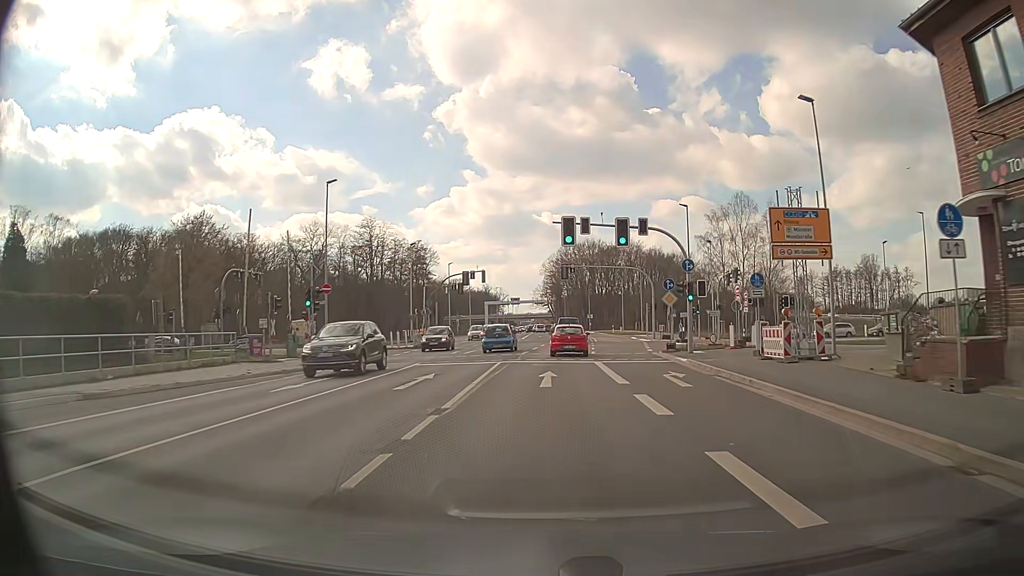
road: secondary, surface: asphalt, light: Day
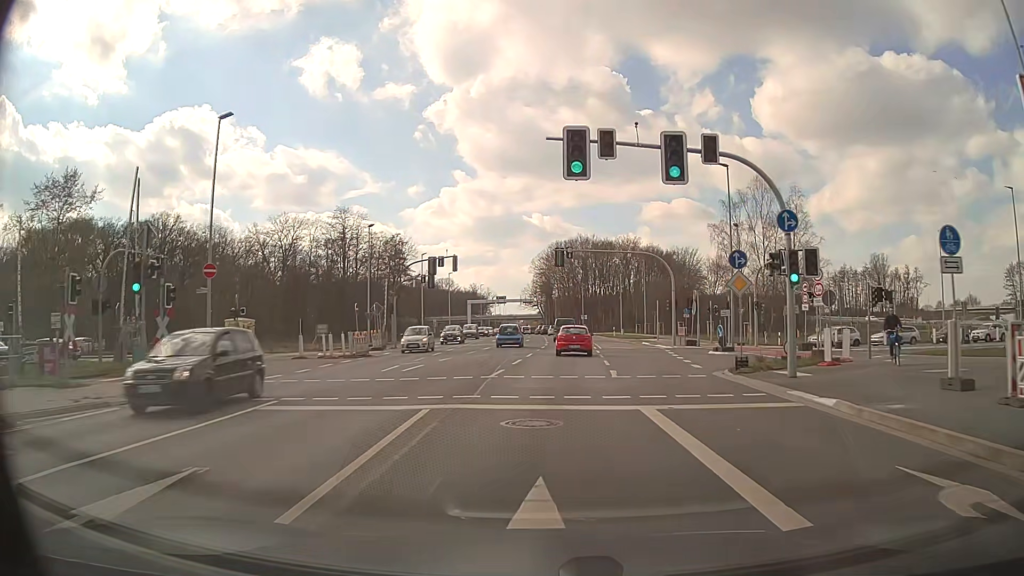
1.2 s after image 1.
(+0.1, +14.0) m; +1°
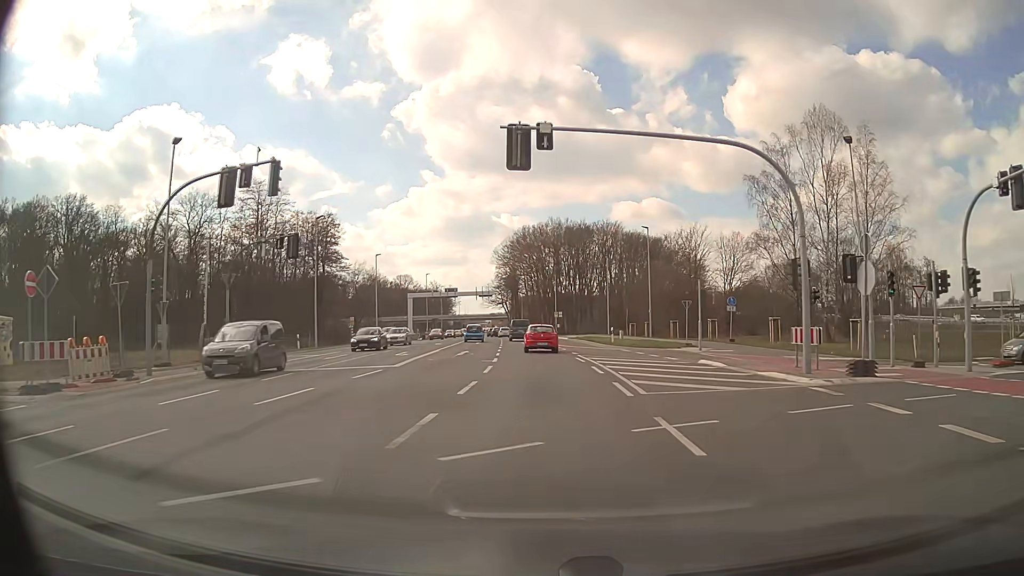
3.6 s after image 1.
(+0.9, +29.1) m; +3°
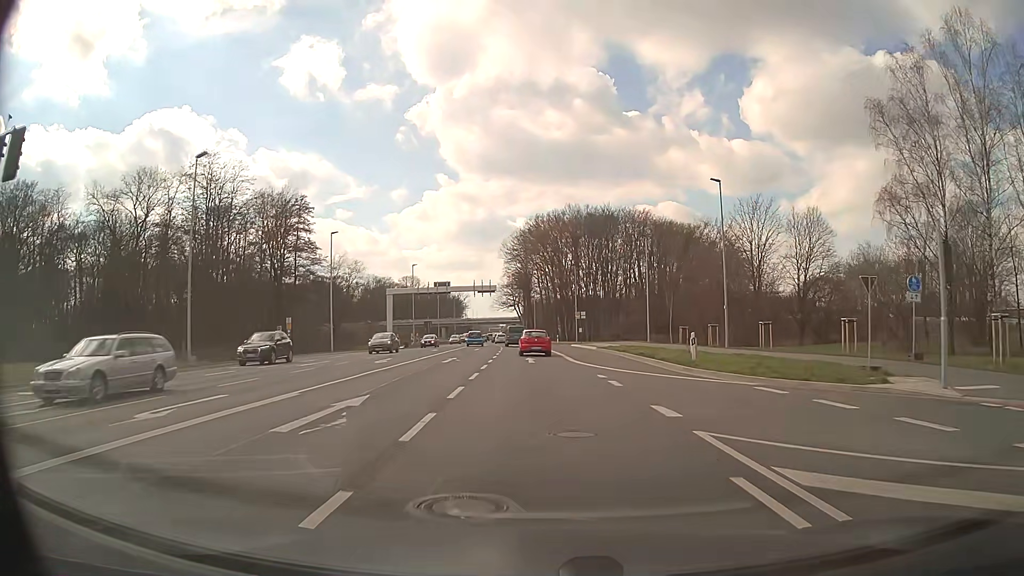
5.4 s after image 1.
(-0.2, +22.5) m; -1°
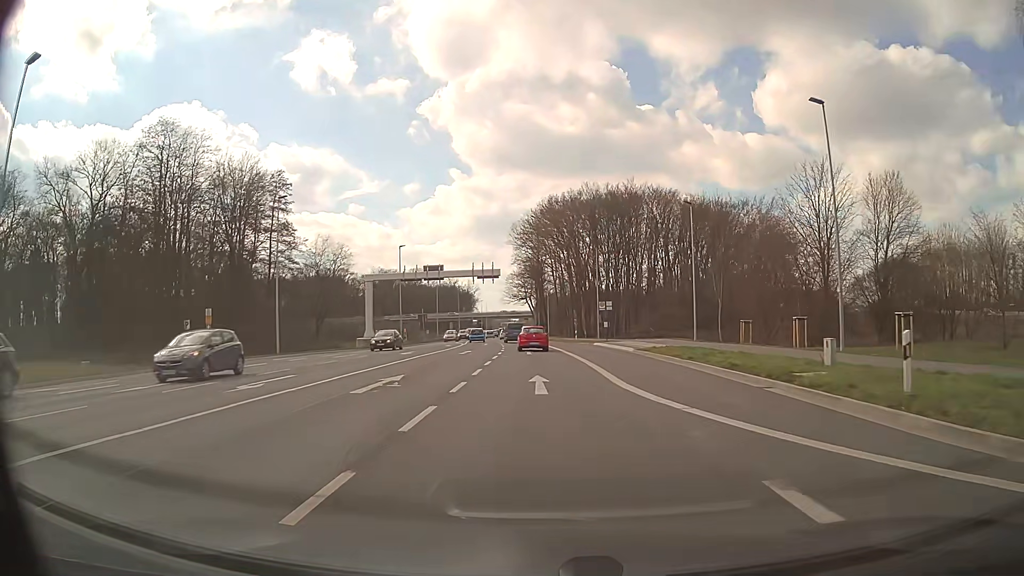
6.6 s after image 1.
(-0.1, +15.1) m; -1°
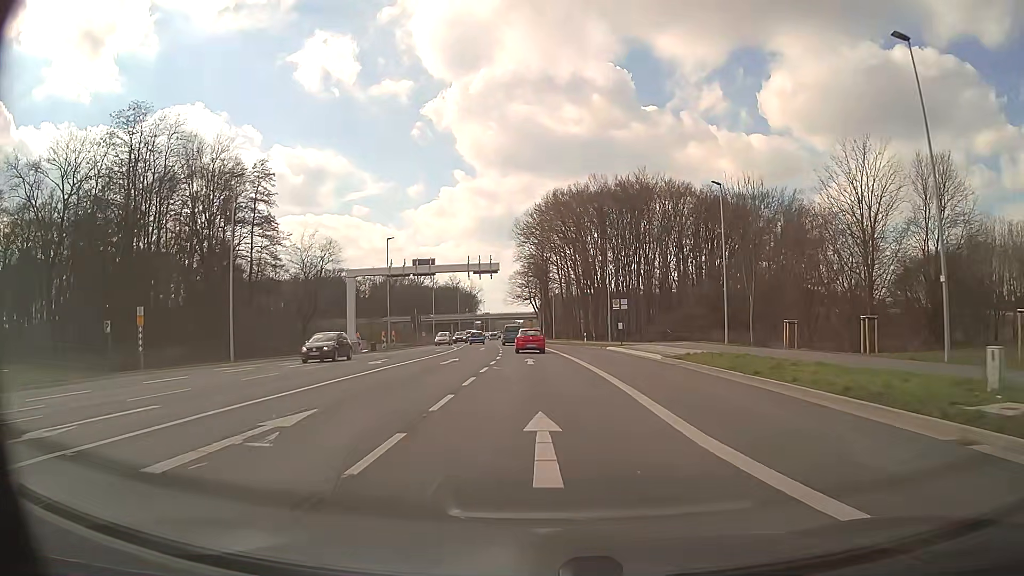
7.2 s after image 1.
(0.0, +7.6) m; 0°
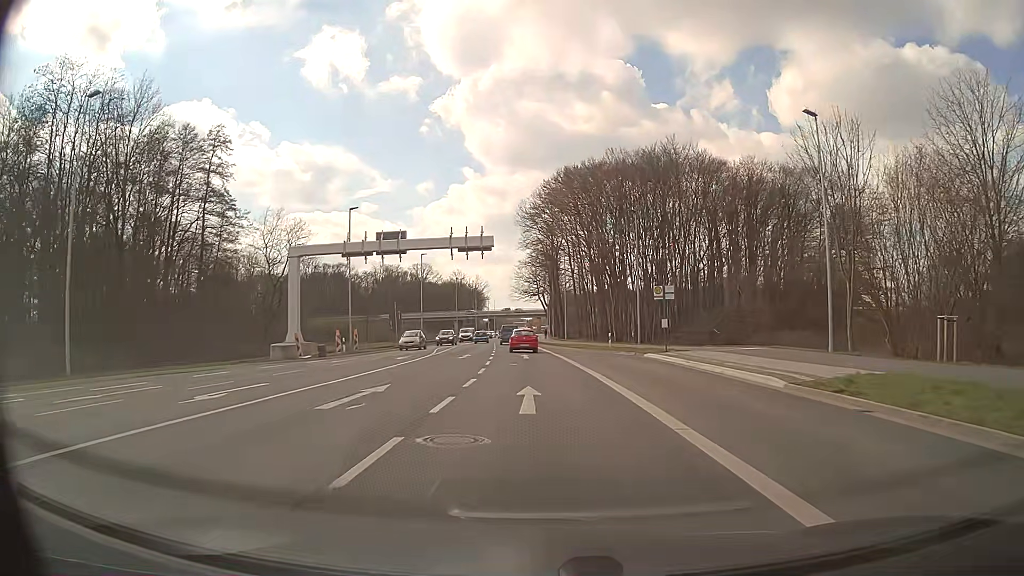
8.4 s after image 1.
(-0.1, +15.2) m; -1°
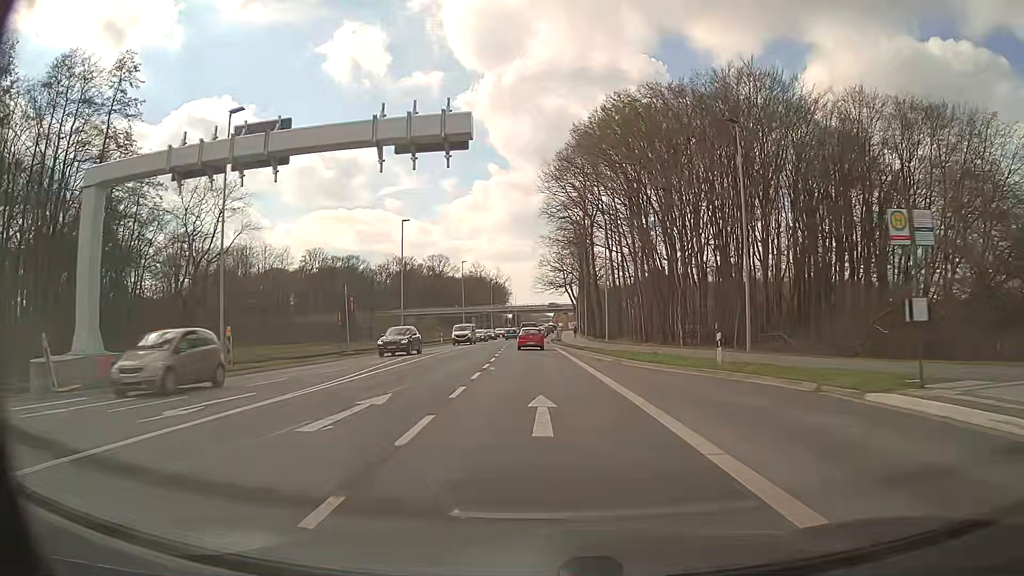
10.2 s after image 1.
(-0.4, +22.9) m; -2°
(0, +10) (0, +20) (-1, +30) (-1, +40) (-1, +50) (-1, +60) (-1, +70) (-1, +80) (-1, +90) (-1, +100) m
